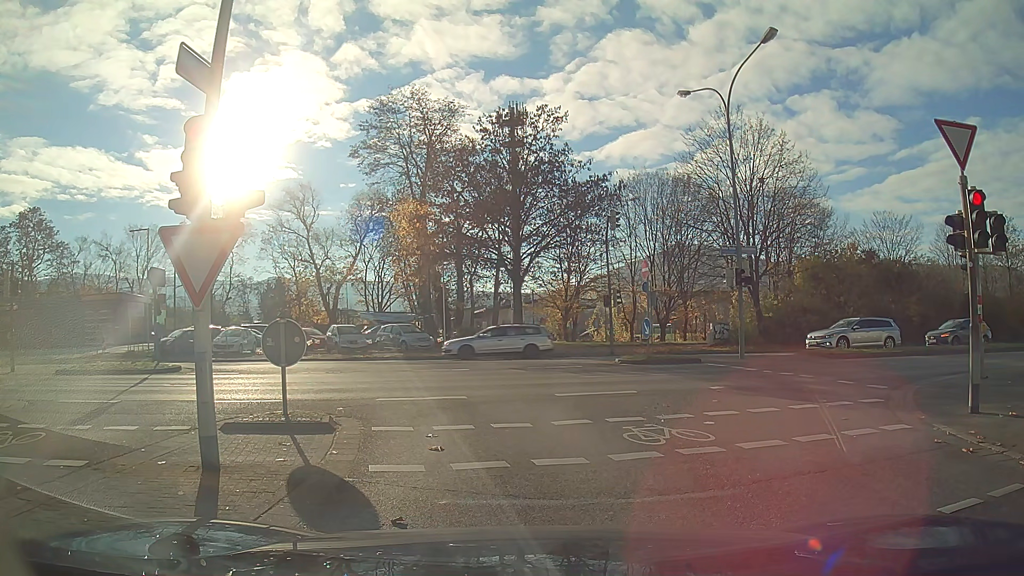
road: unclassified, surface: asphalt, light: Day
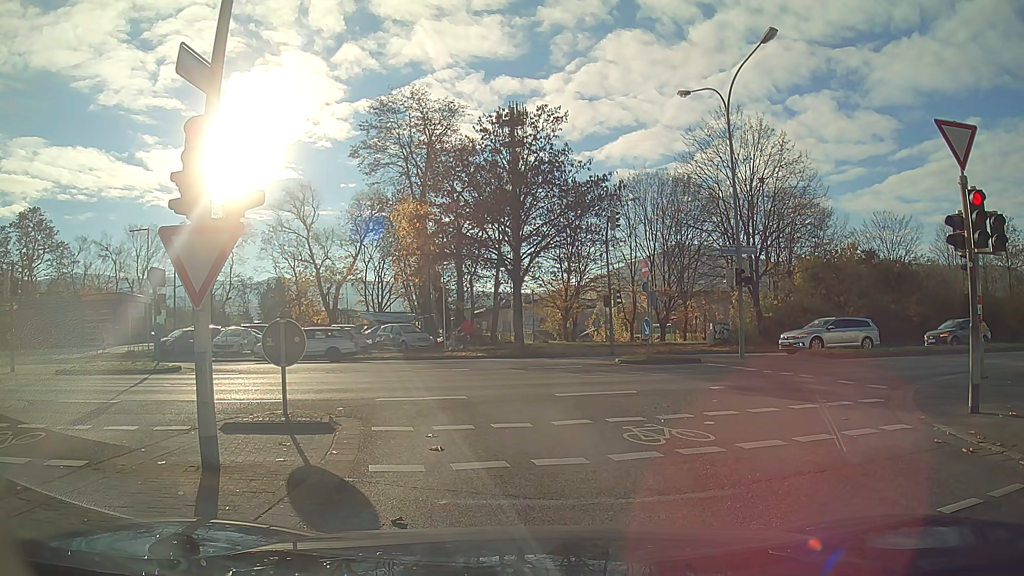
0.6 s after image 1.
(0.0, 0.0) m; 0°
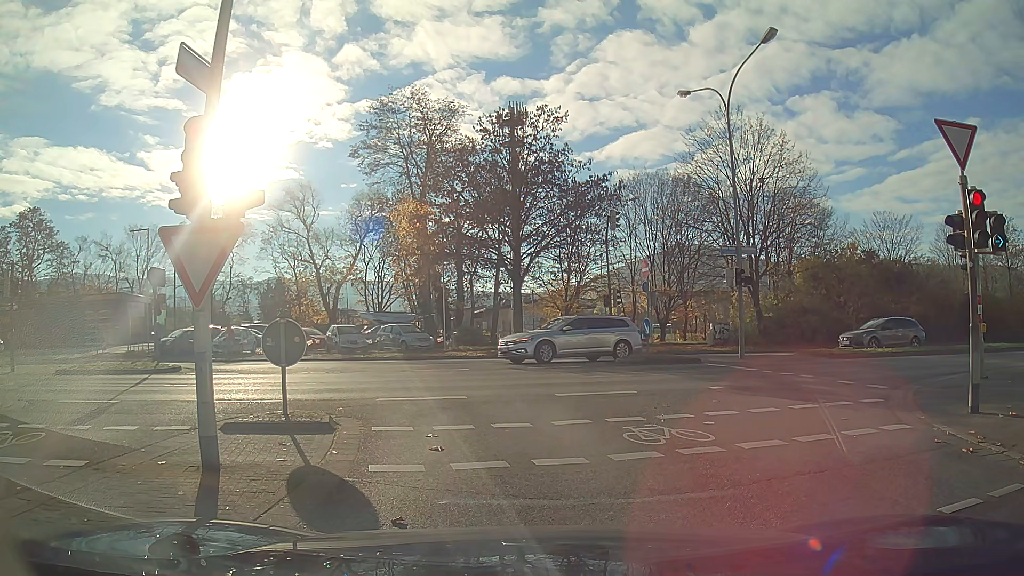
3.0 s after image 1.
(0.0, 0.0) m; 0°
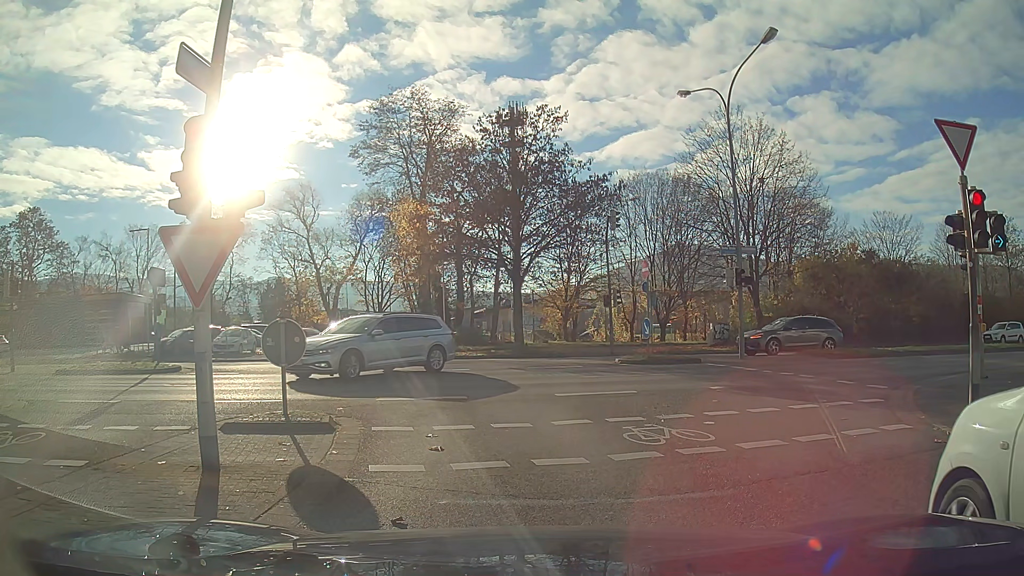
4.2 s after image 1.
(0.0, 0.0) m; 0°
